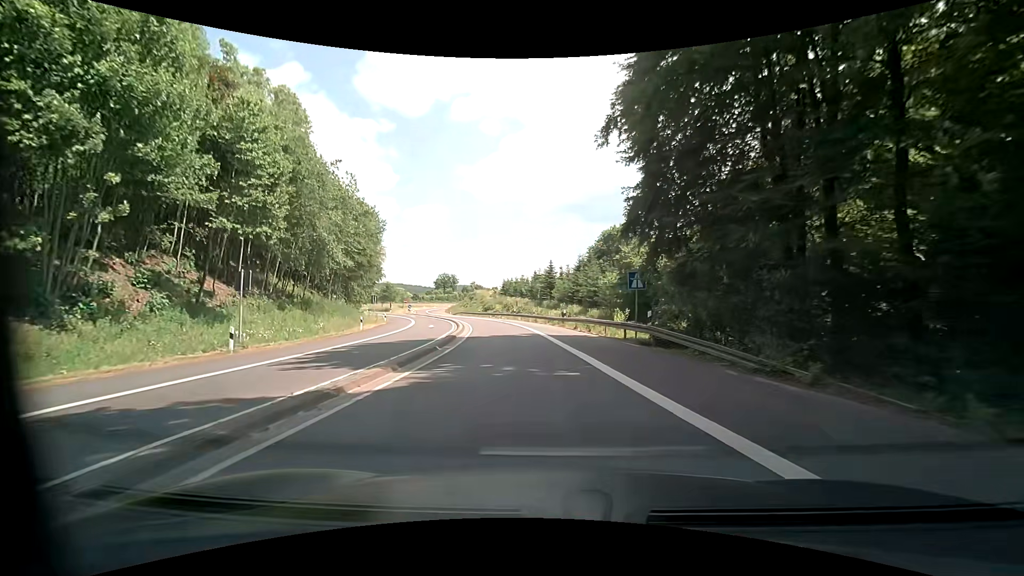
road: motorway_link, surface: asphalt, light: Day
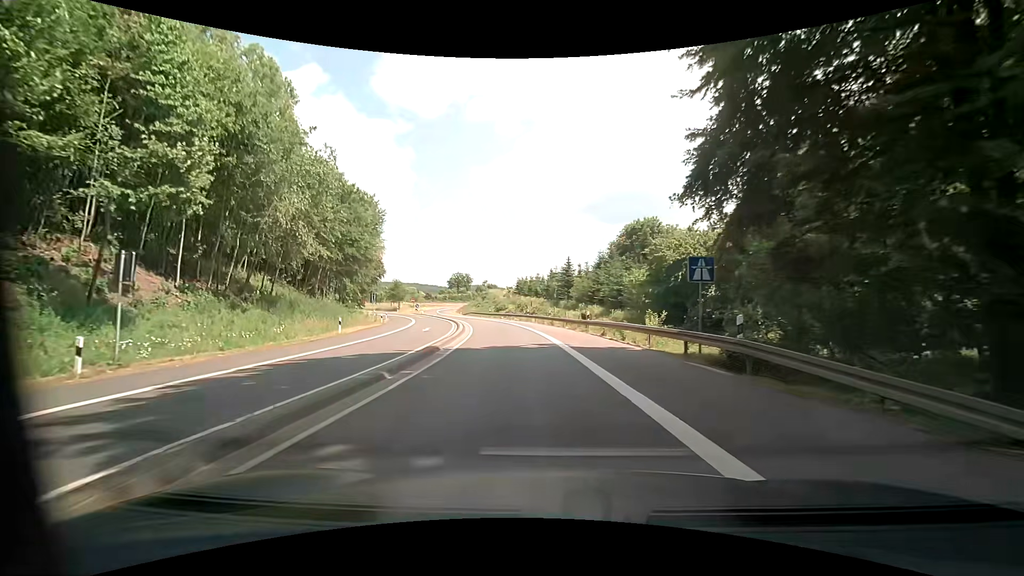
(-0.1, +7.4) m; -2°
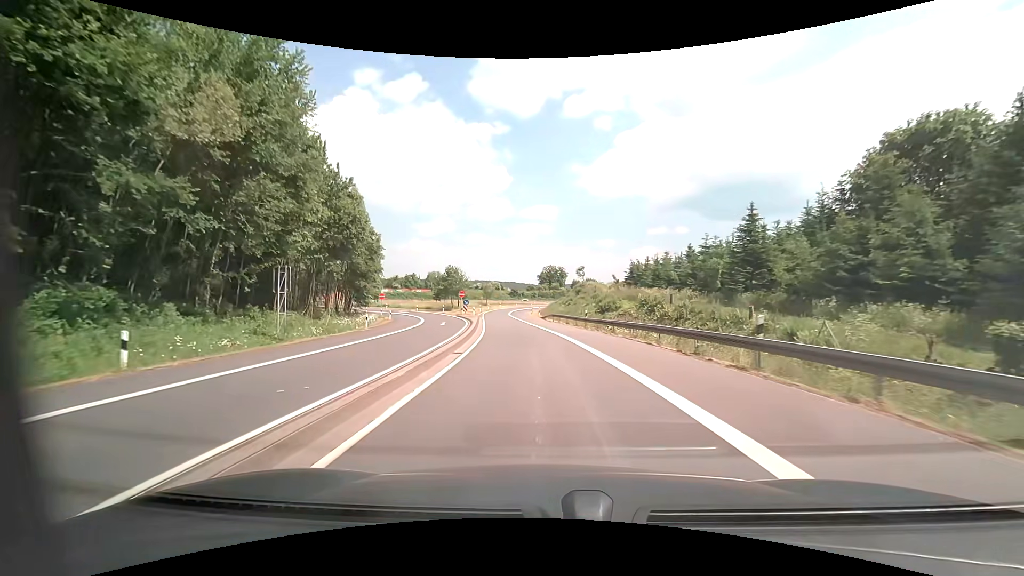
(-3.9, +42.7) m; -11°
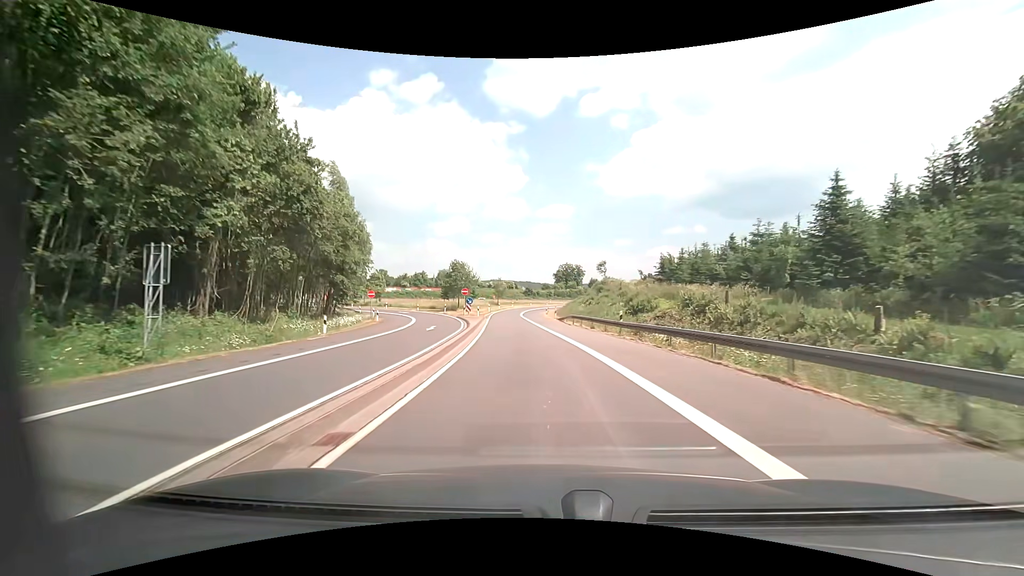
(-0.2, +9.6) m; -2°
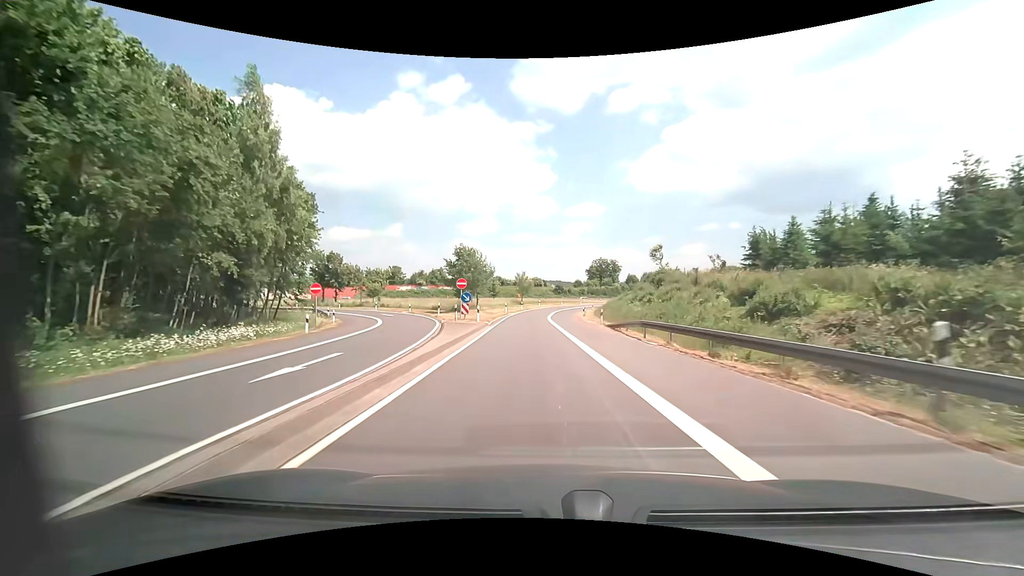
(-0.6, +19.7) m; -3°
